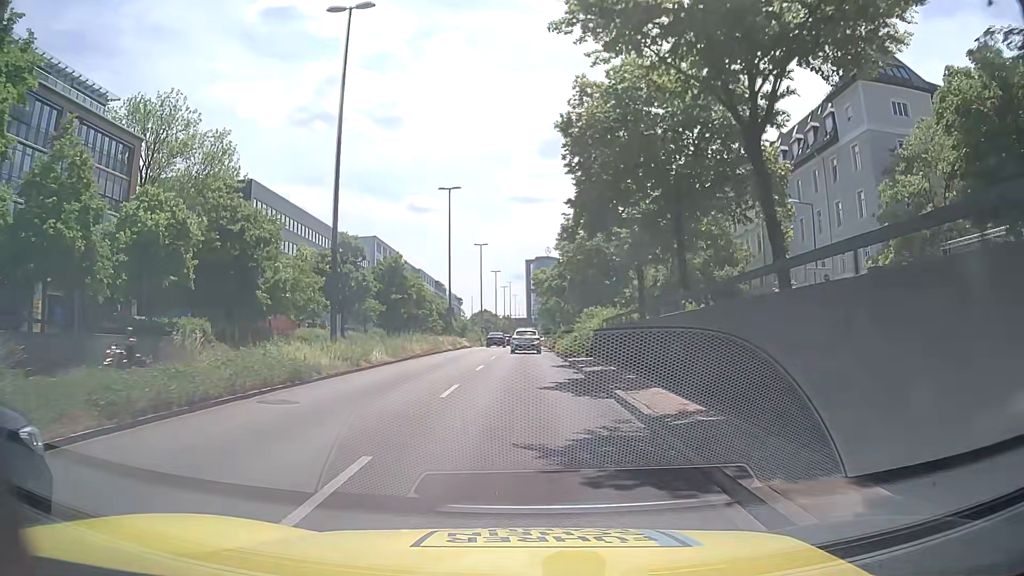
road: trunk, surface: asphalt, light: Day
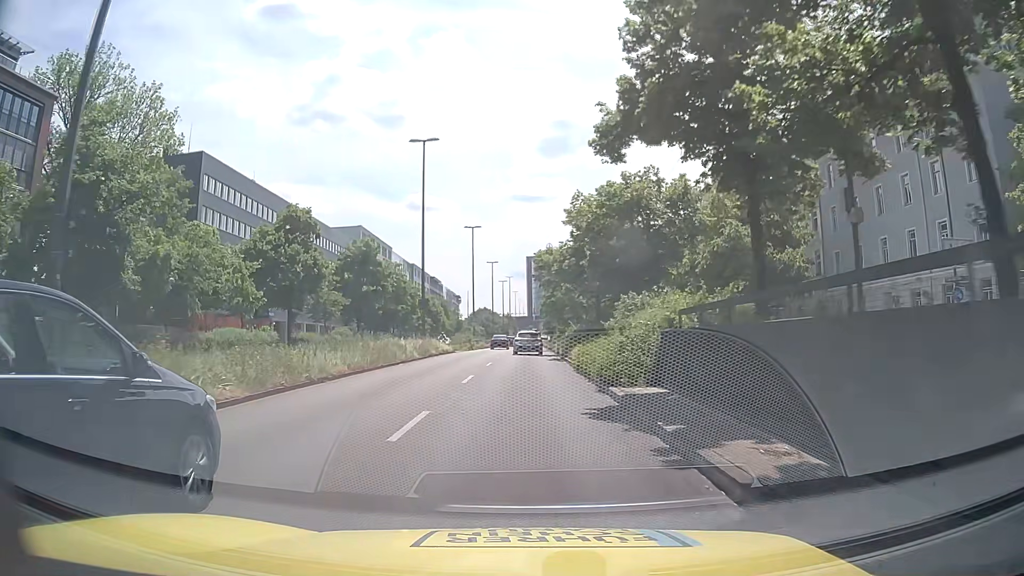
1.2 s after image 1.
(0.0, +13.9) m; 0°
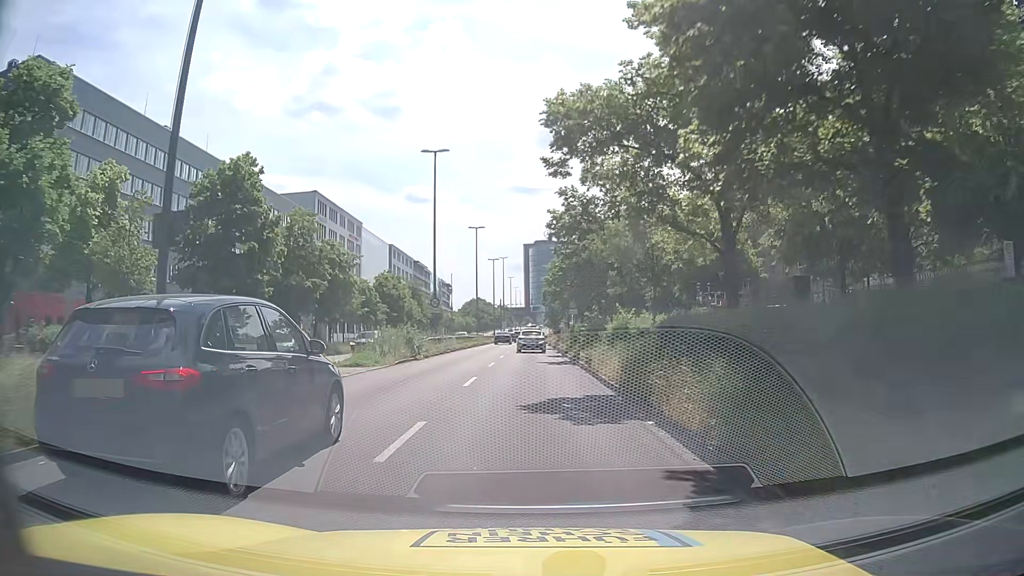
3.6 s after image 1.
(0.0, +28.6) m; 0°
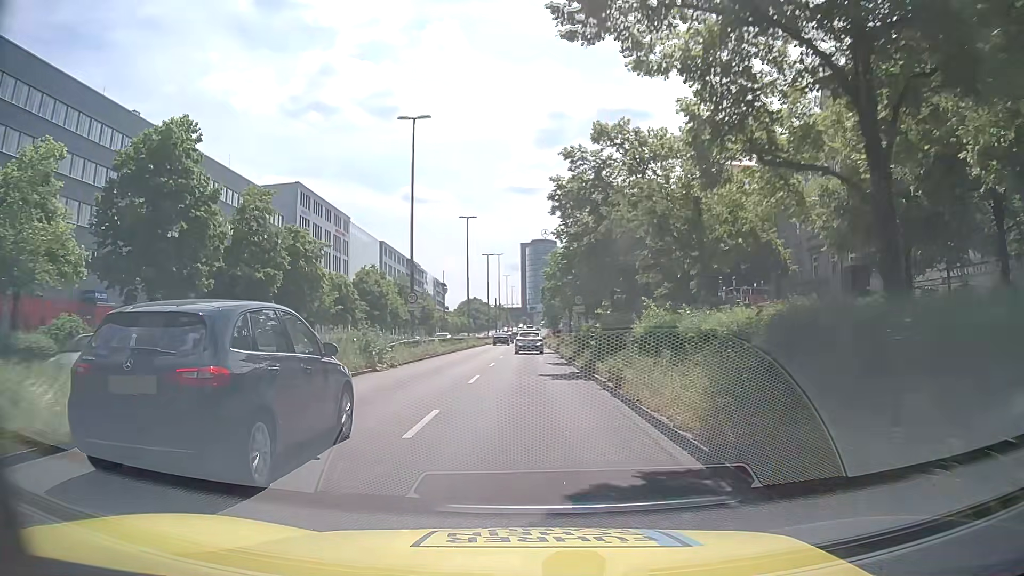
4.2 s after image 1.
(0.0, +7.2) m; 0°
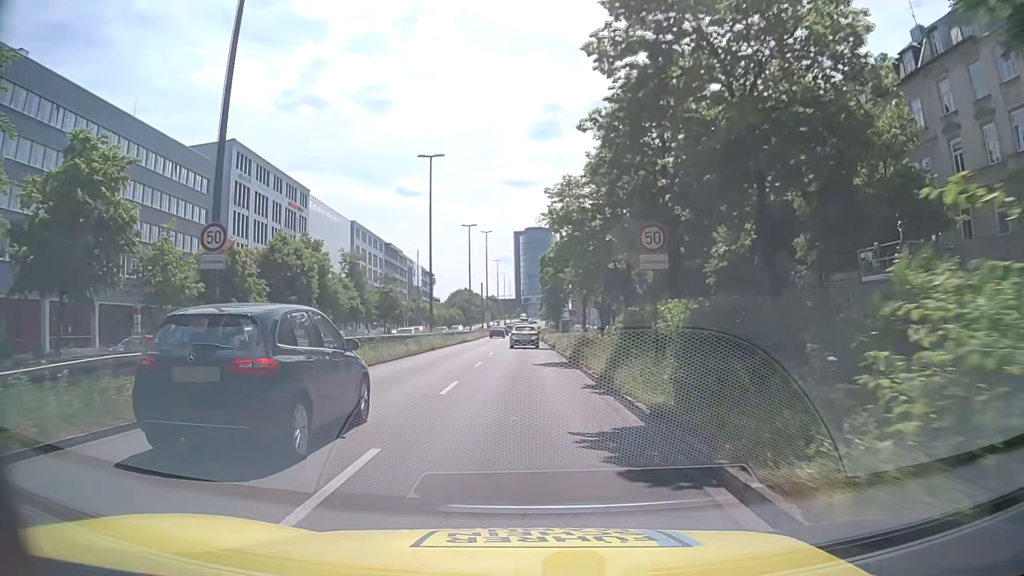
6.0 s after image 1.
(+0.3, +21.9) m; +2°
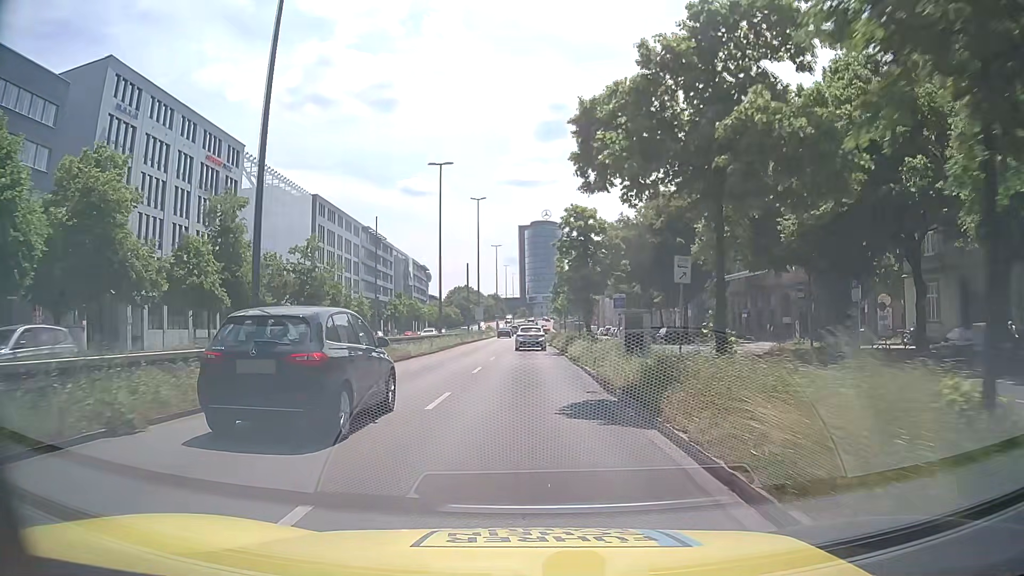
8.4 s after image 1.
(-0.4, +29.4) m; -1°
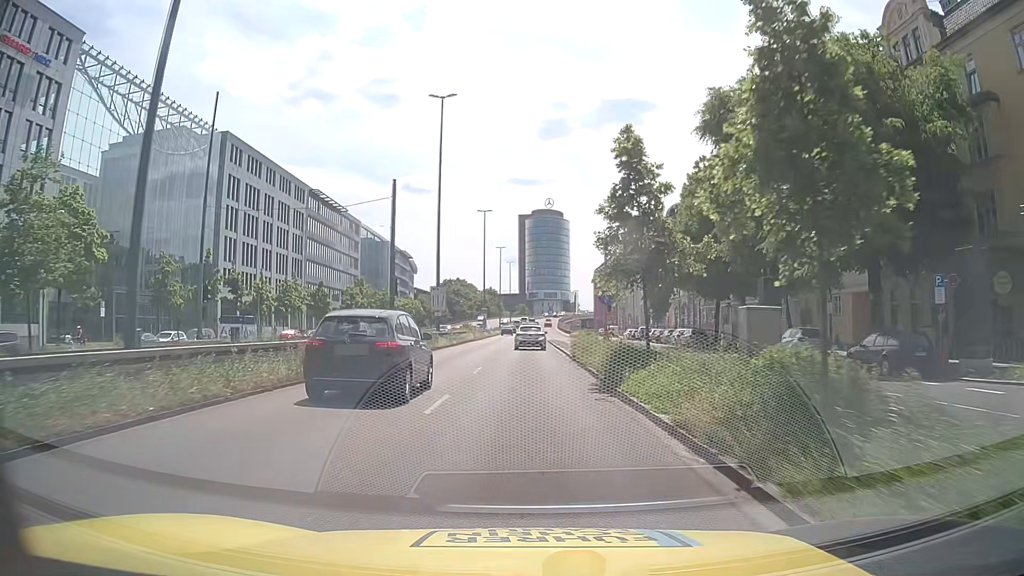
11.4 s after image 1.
(-0.2, +36.8) m; 0°
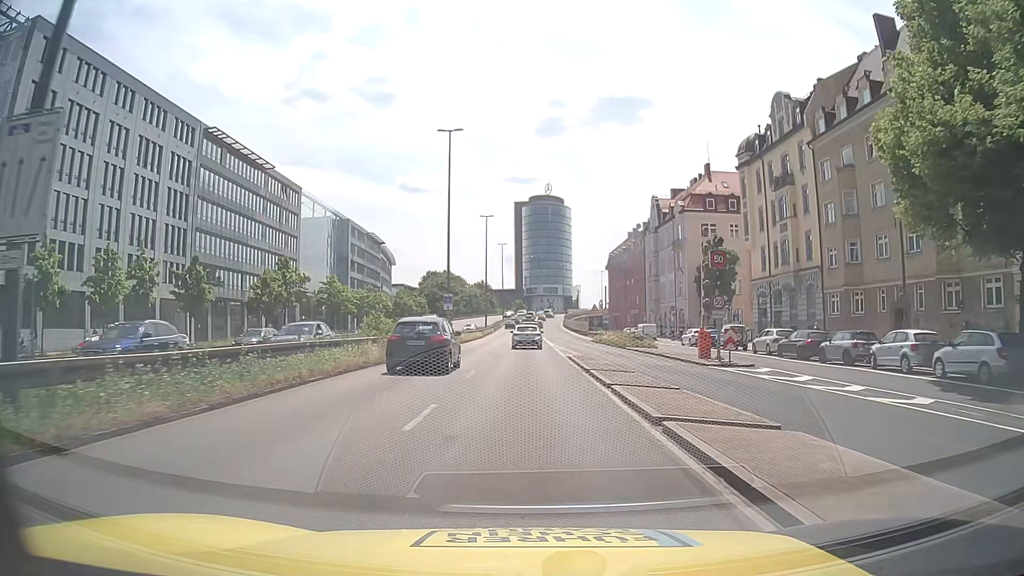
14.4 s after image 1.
(-0.3, +37.7) m; 0°
(0, +10) (0, +20) (0, +30) (0, +40) (0, +50) (0, +60) (0, +70) (0, +80) (0, +90) (0, +100) m
